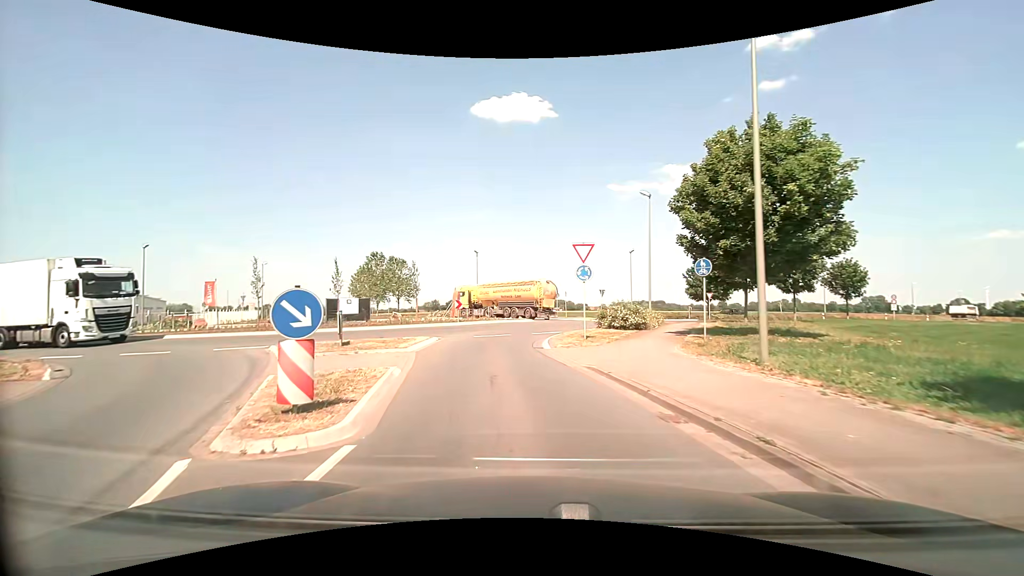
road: secondary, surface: asphalt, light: Day
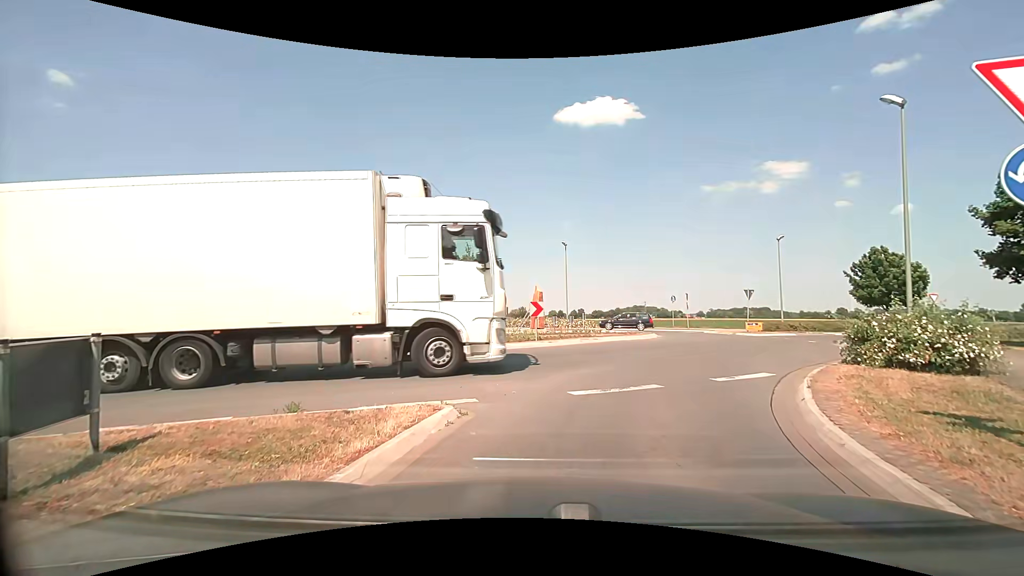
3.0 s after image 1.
(-1.4, +12.6) m; -11°
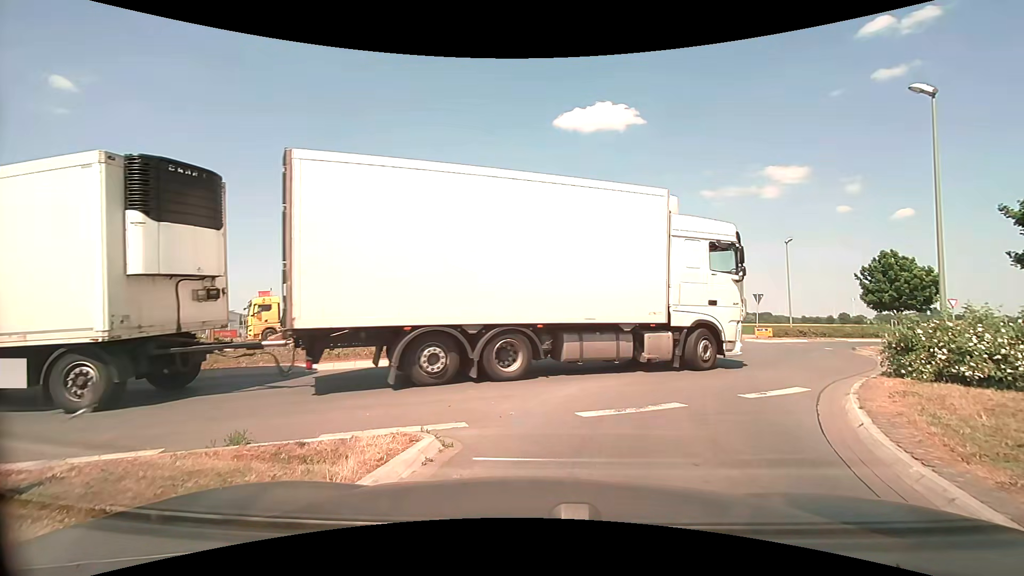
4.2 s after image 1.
(0.0, +1.1) m; 0°
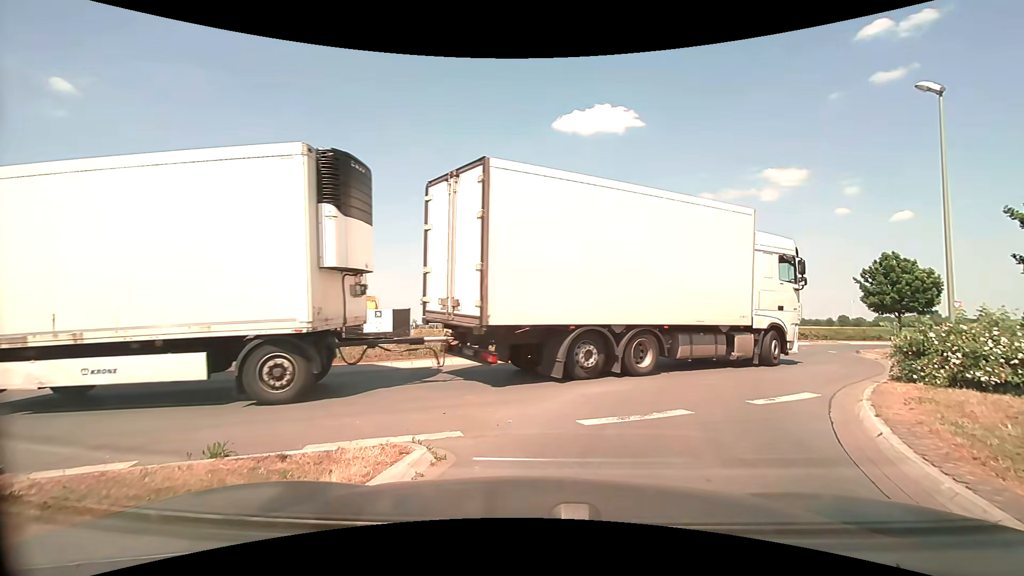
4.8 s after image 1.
(0.0, +0.4) m; 0°
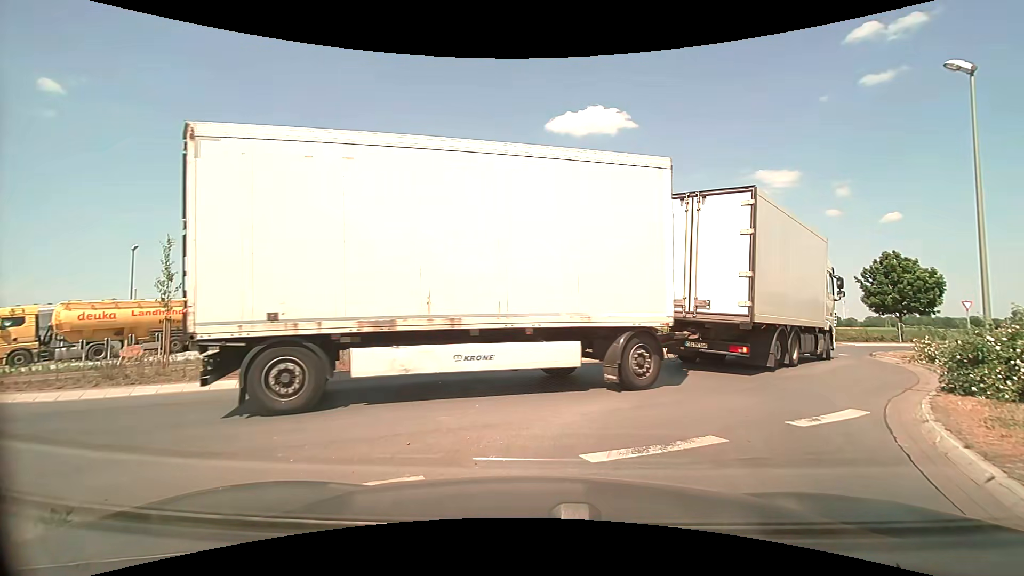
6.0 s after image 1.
(0.0, +1.6) m; +1°
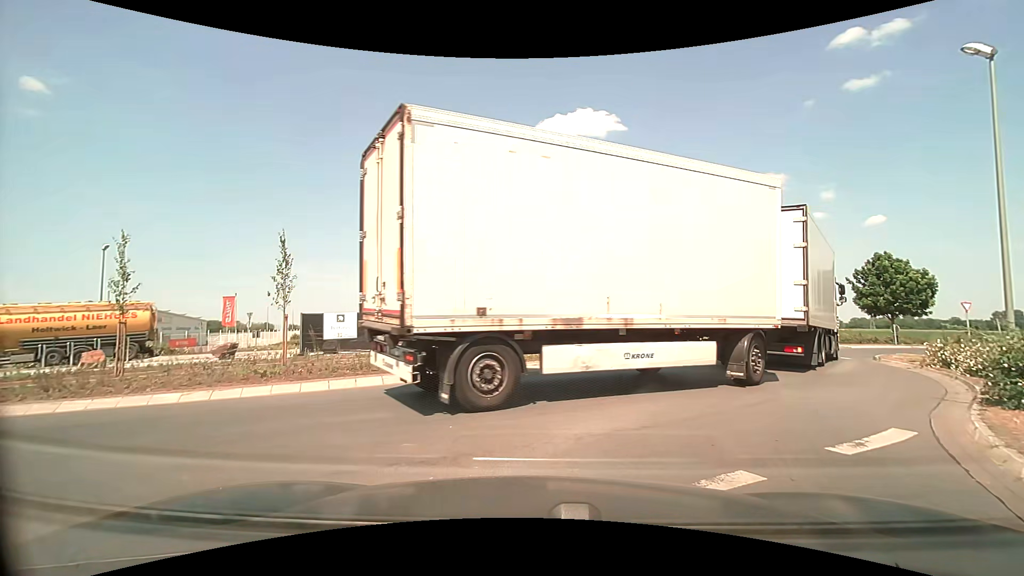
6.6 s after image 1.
(0.0, +1.3) m; +2°
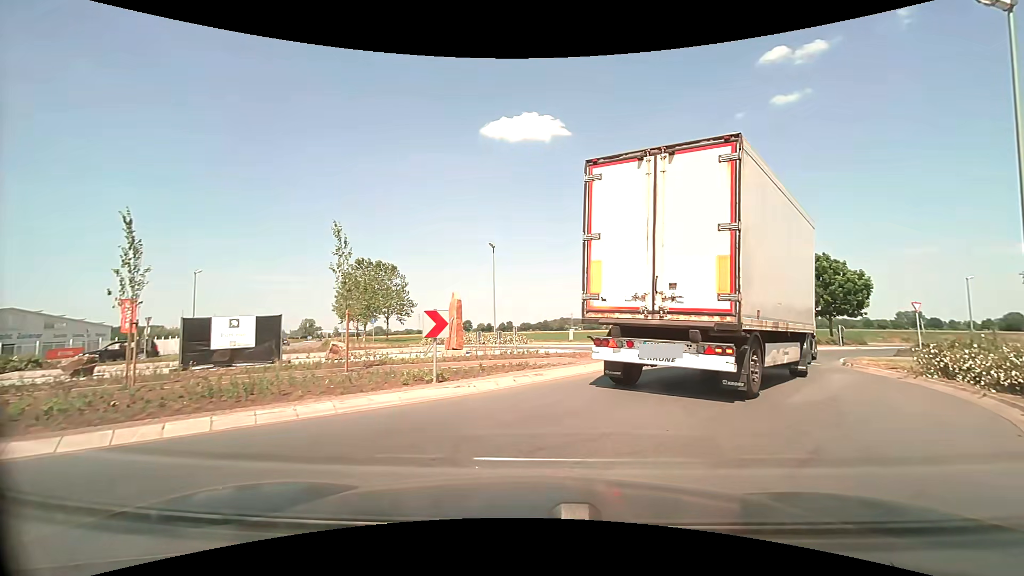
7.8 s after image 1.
(+0.1, +3.4) m; +5°
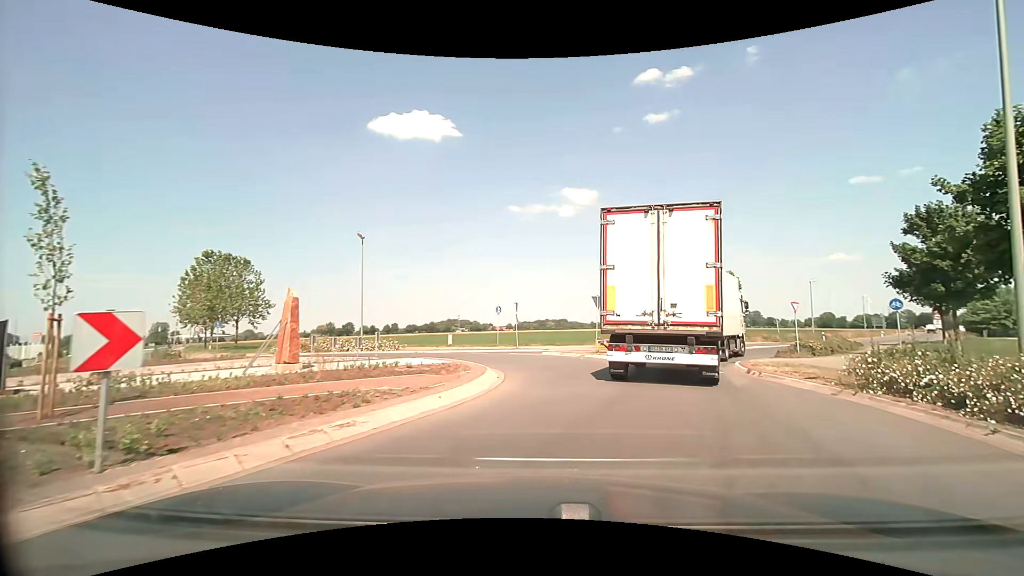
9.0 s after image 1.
(+0.5, +4.4) m; +13°
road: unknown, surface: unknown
(+1, +10) (+4, +20) (+9, +28) (+15, +36) (+22, +43) (+29, +50) (+36, +57) (+43, +65) (+50, +72) (+56, +80) m
